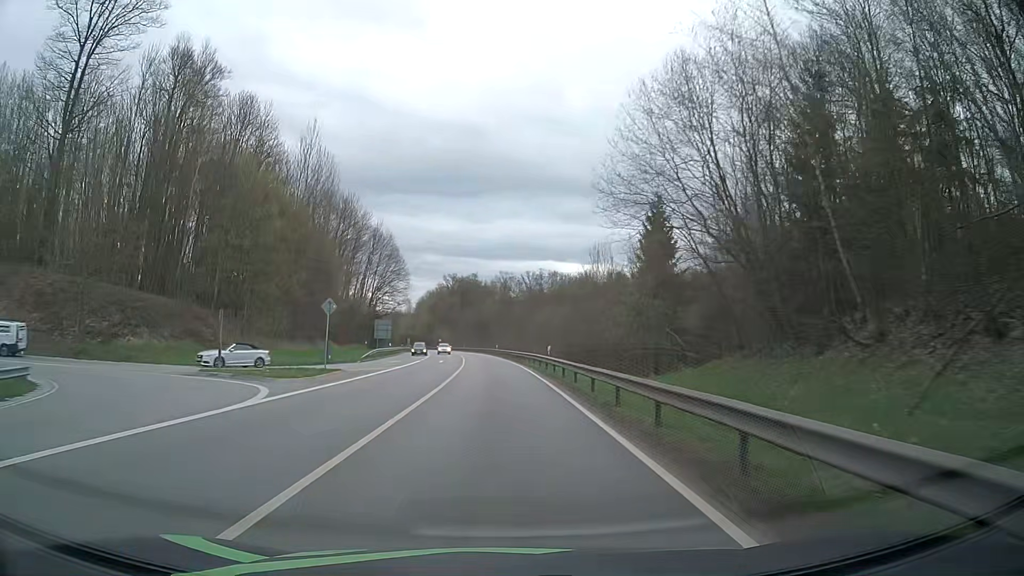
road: primary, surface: asphalt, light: Day
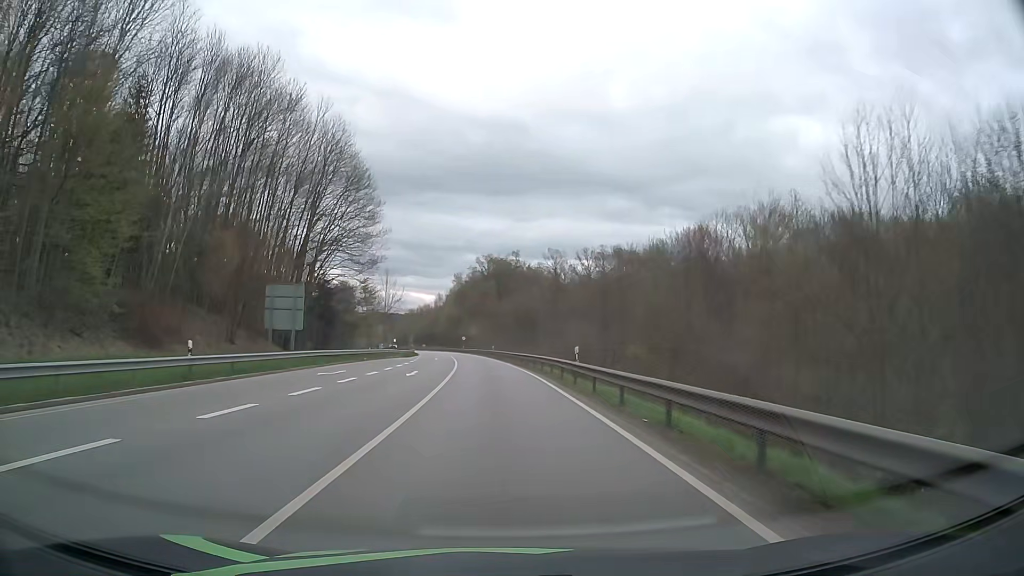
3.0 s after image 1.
(-1.6, +60.2) m; -3°
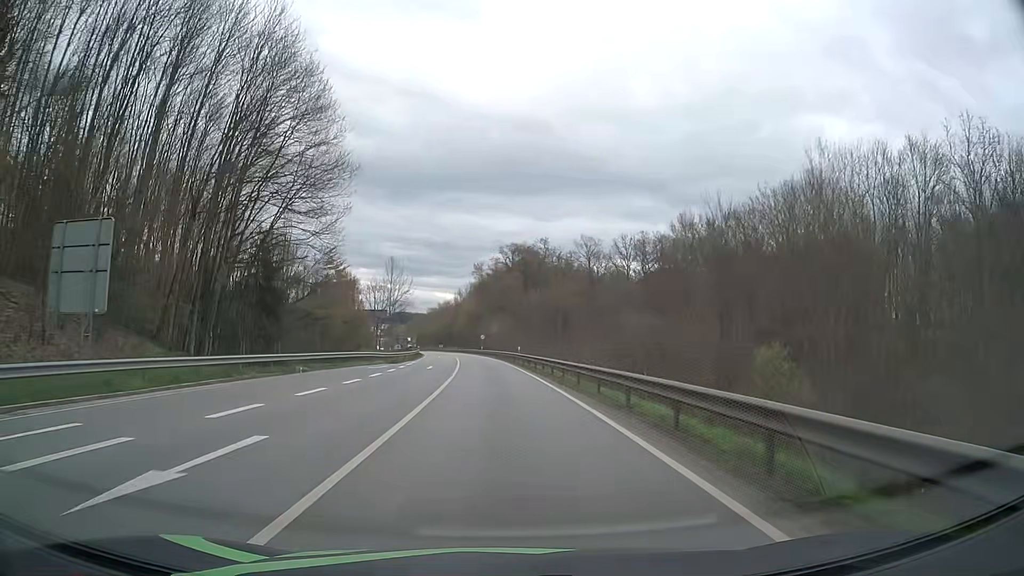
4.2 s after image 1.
(-0.4, +24.0) m; -2°
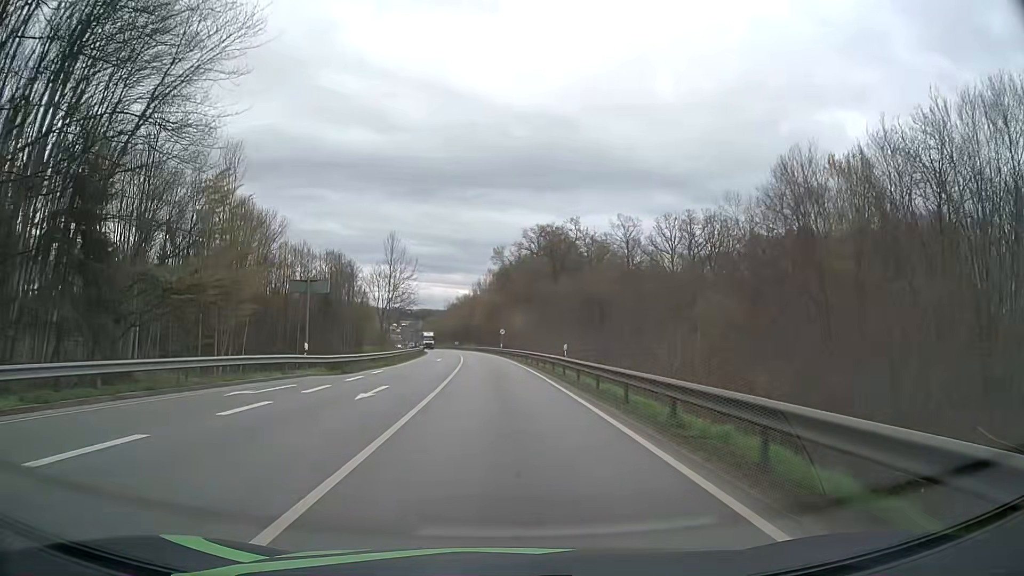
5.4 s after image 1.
(-0.4, +23.8) m; -2°
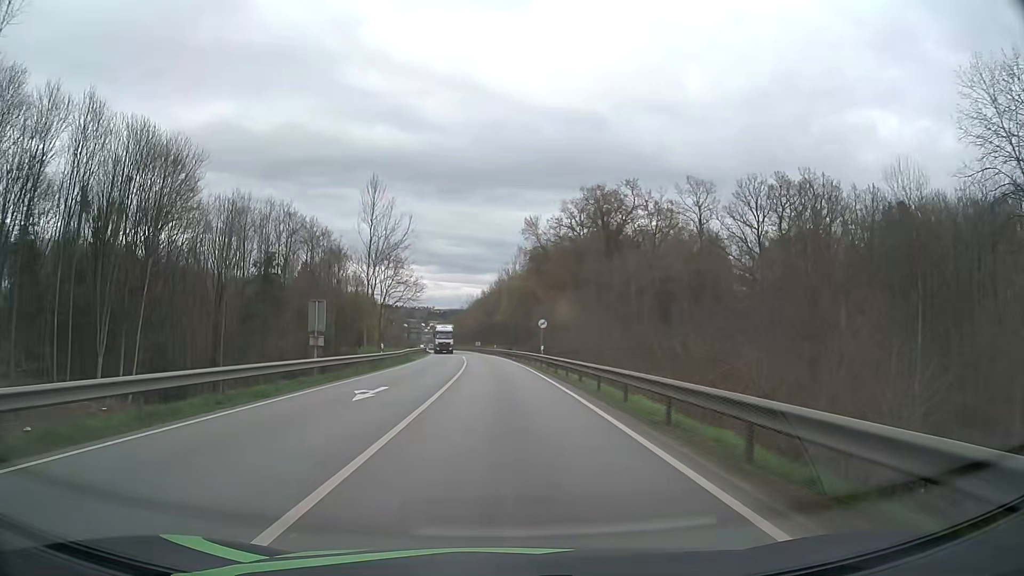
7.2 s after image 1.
(-0.9, +35.5) m; -3°
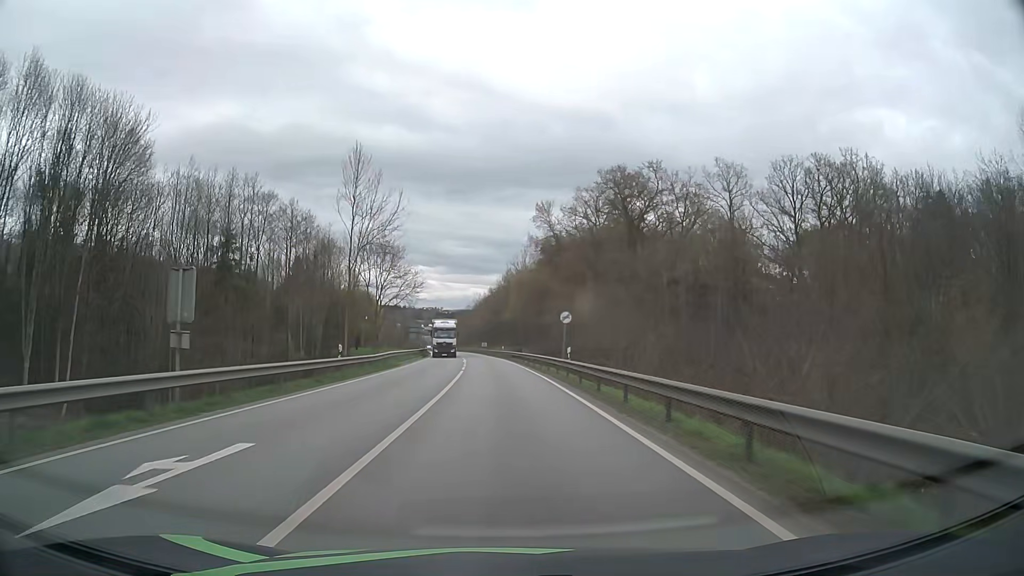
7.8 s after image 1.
(0.0, +11.9) m; -1°
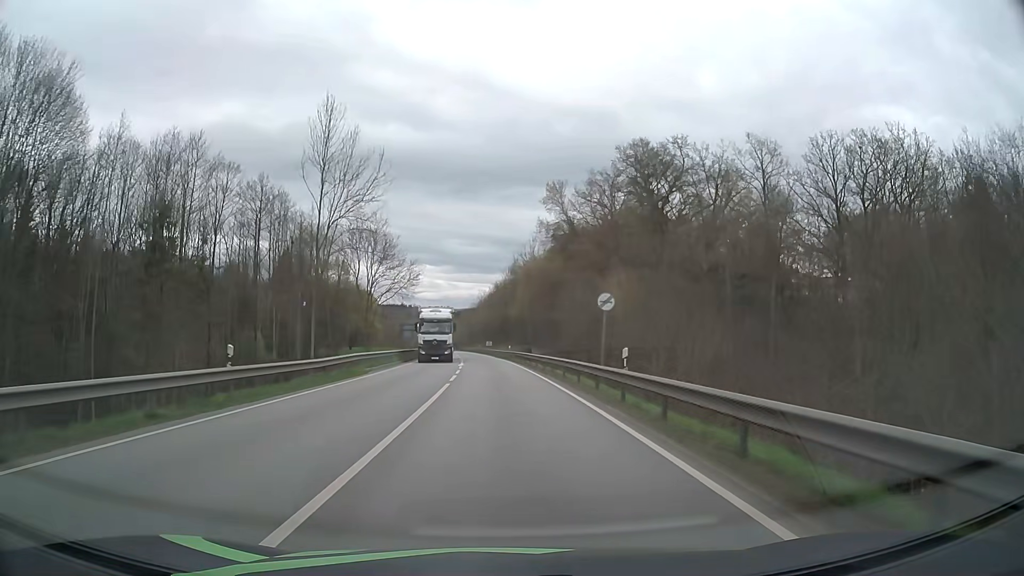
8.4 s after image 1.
(-0.1, +11.9) m; -1°
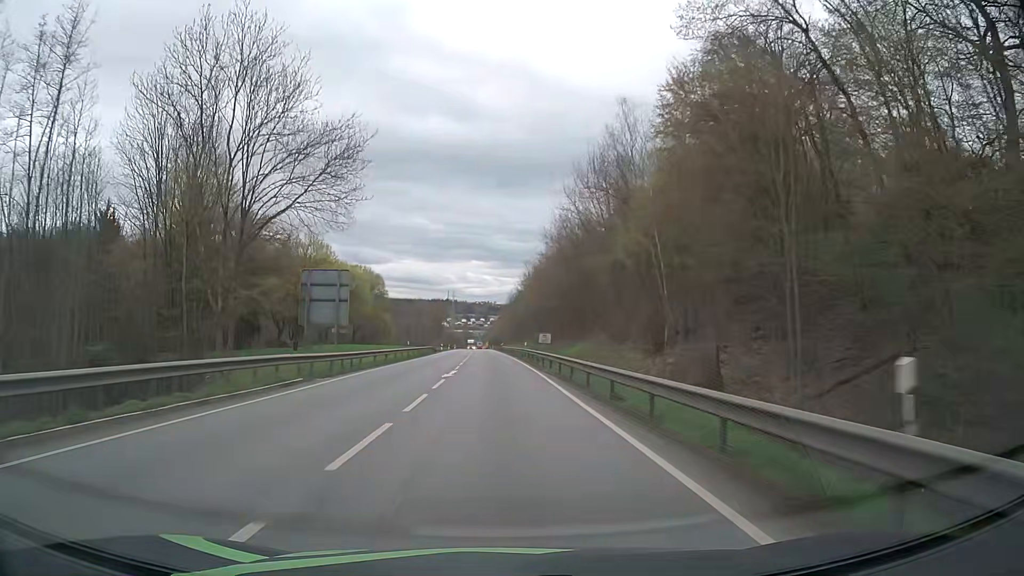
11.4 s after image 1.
(-1.9, +59.9) m; -4°
(0, +10) (0, +20) (0, +30) (-1, +40) (-1, +50) (-1, +60) (-2, +70) (-2, +80) (-2, +90) (-3, +100) m
